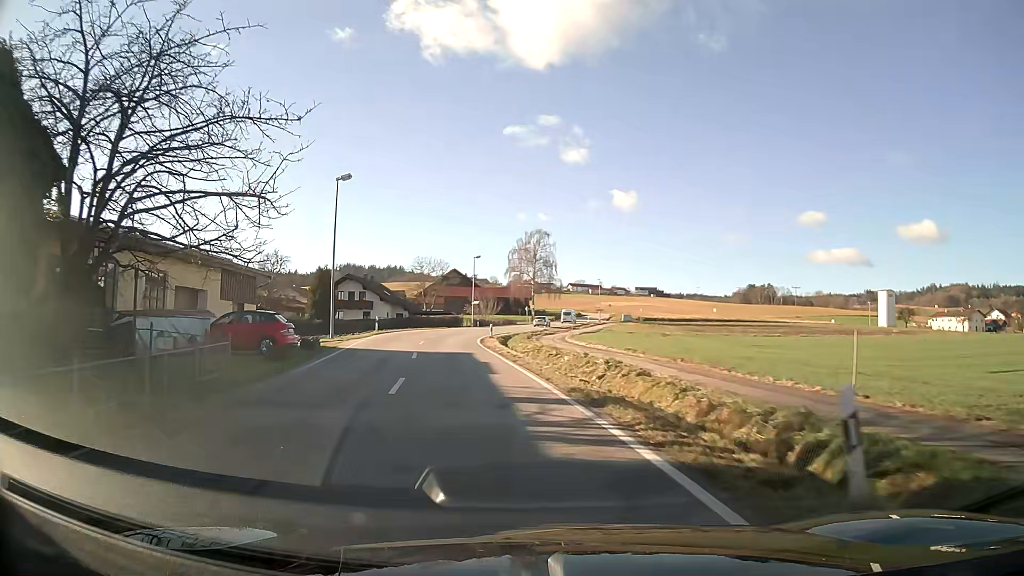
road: secondary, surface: asphalt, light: Day
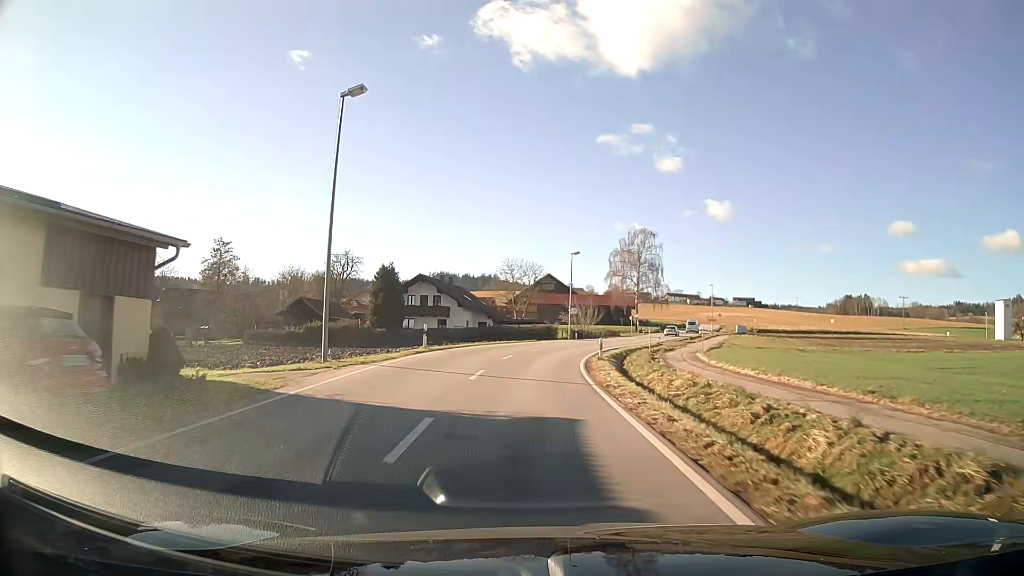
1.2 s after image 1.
(-0.9, +14.9) m; -6°
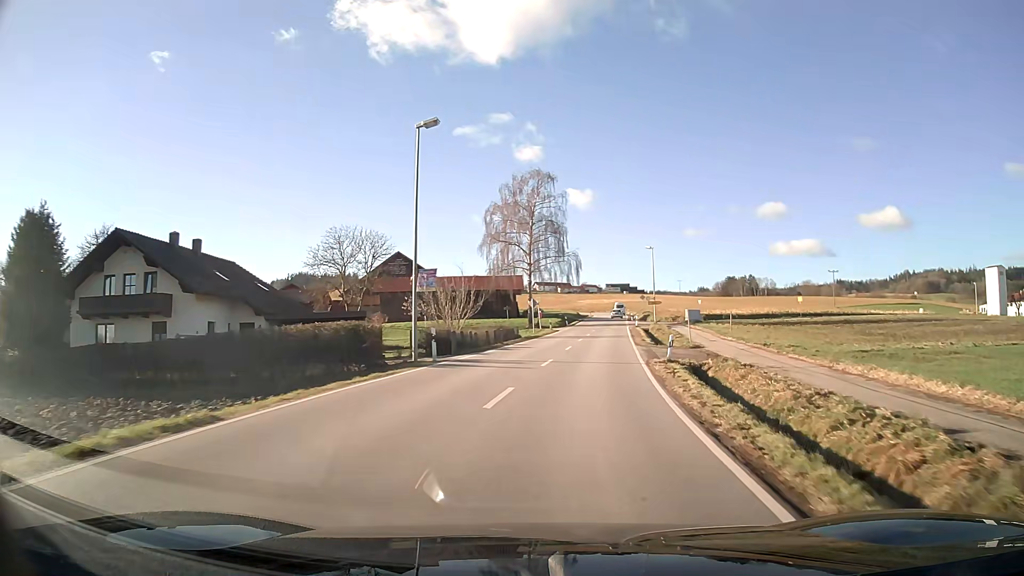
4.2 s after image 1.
(+3.5, +41.0) m; +13°
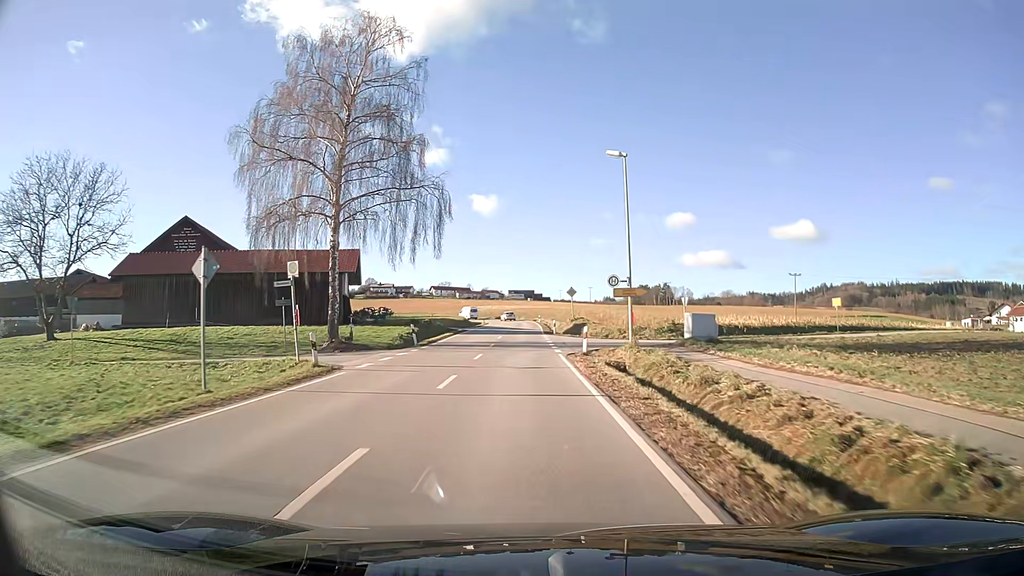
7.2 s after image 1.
(+3.8, +42.2) m; +7°
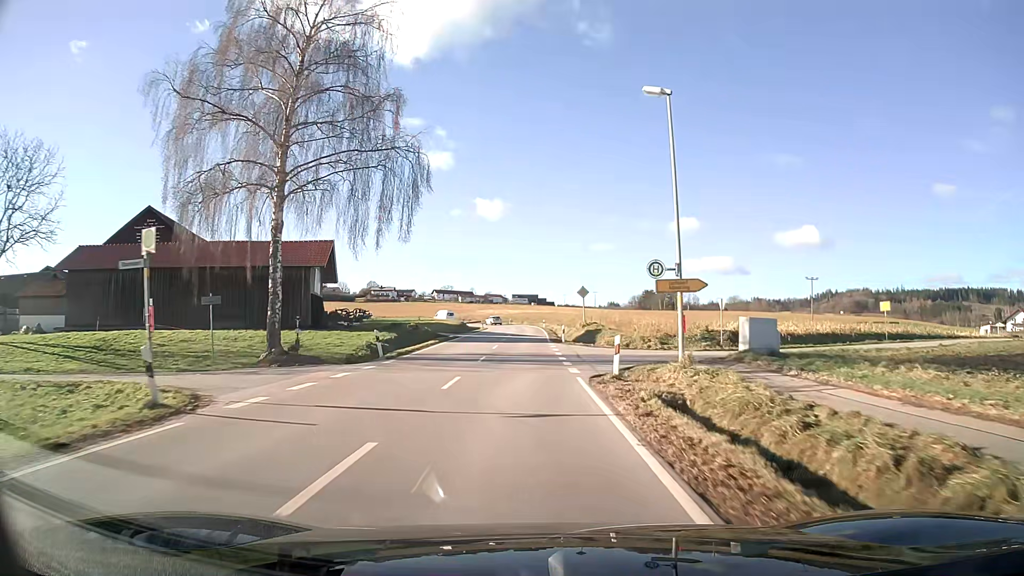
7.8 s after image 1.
(0.0, +8.5) m; 0°
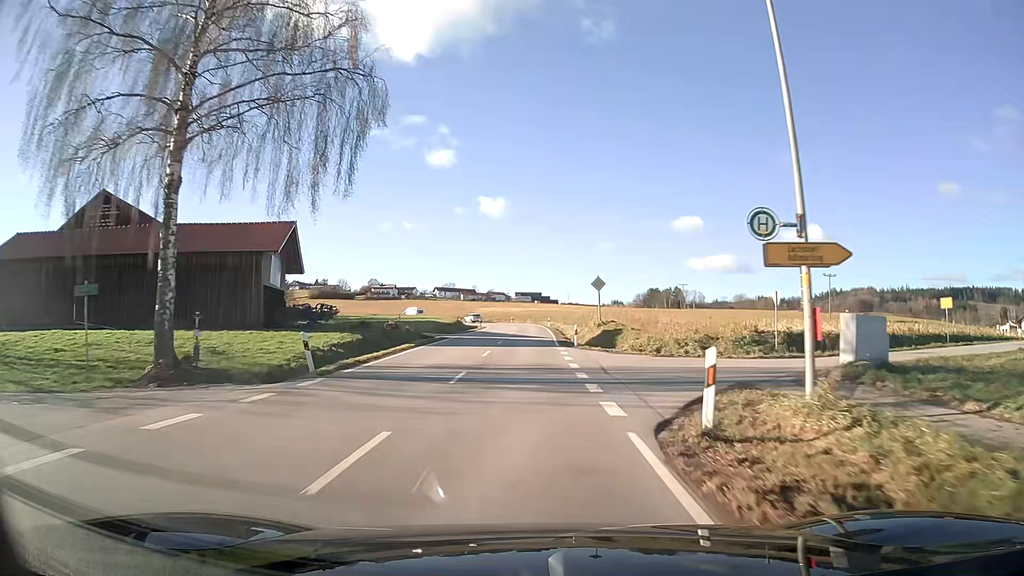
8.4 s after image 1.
(0.0, +8.5) m; 0°
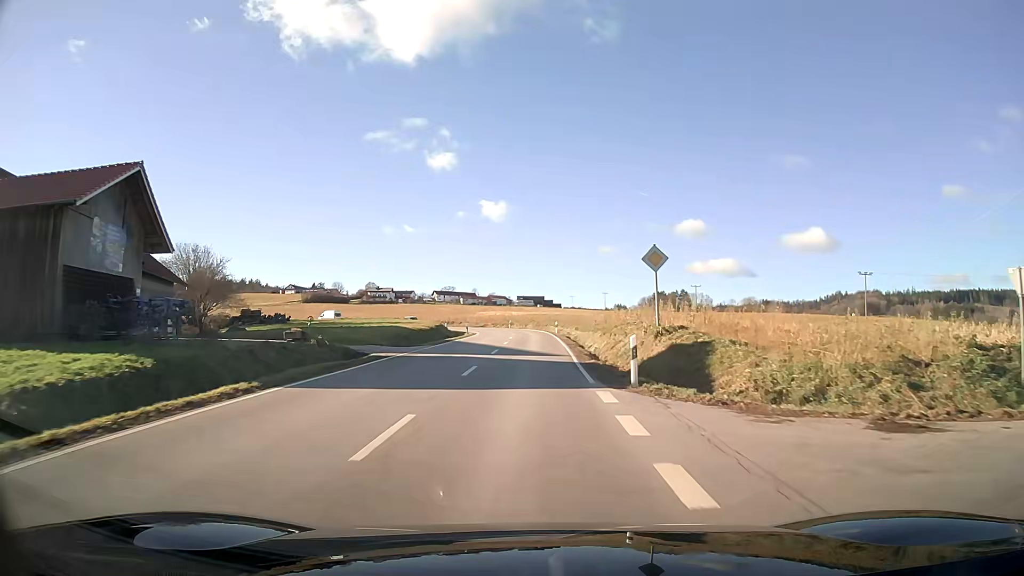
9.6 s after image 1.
(0.0, +17.0) m; 0°
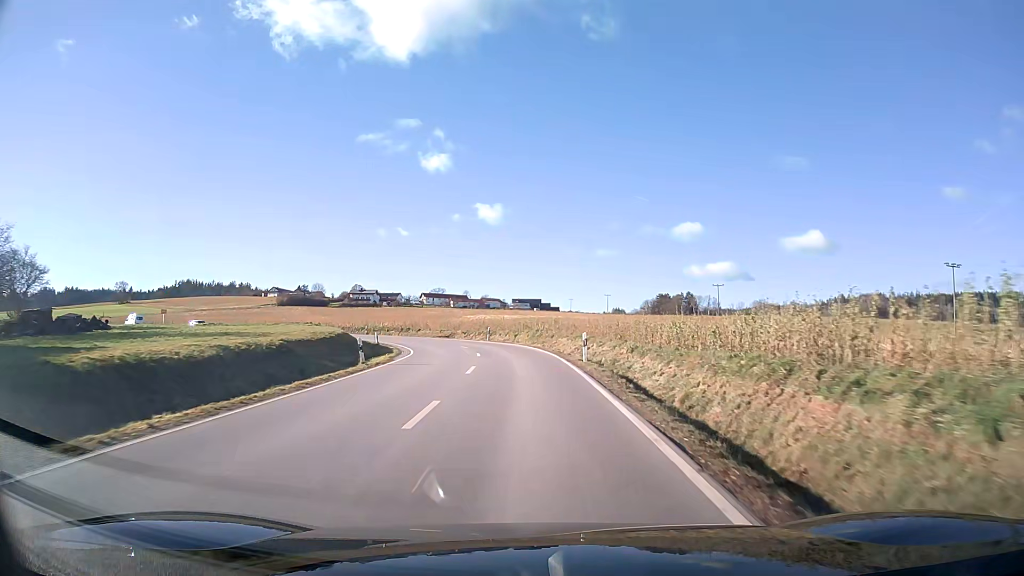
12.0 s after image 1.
(0.0, +33.9) m; 0°
